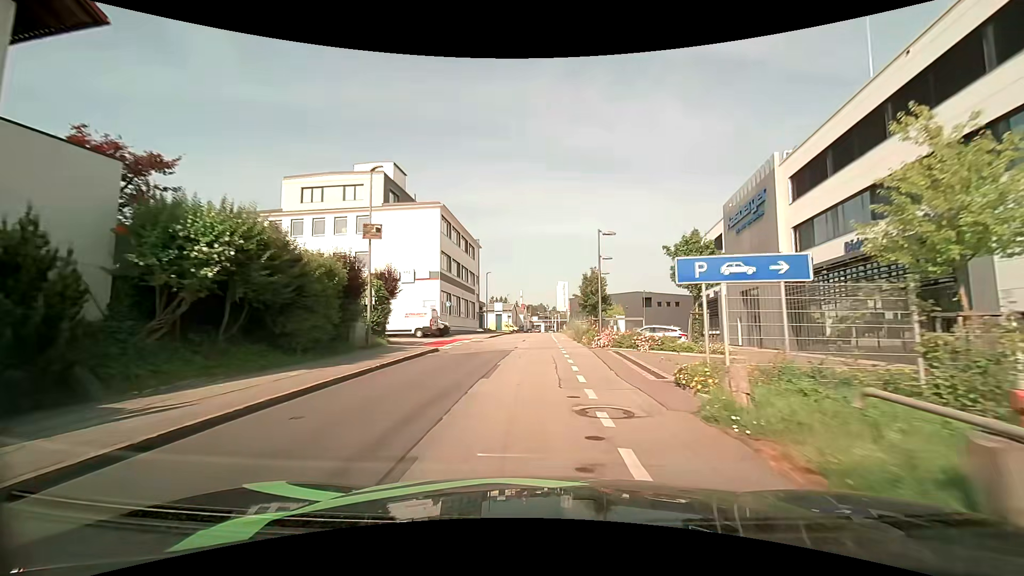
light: Day
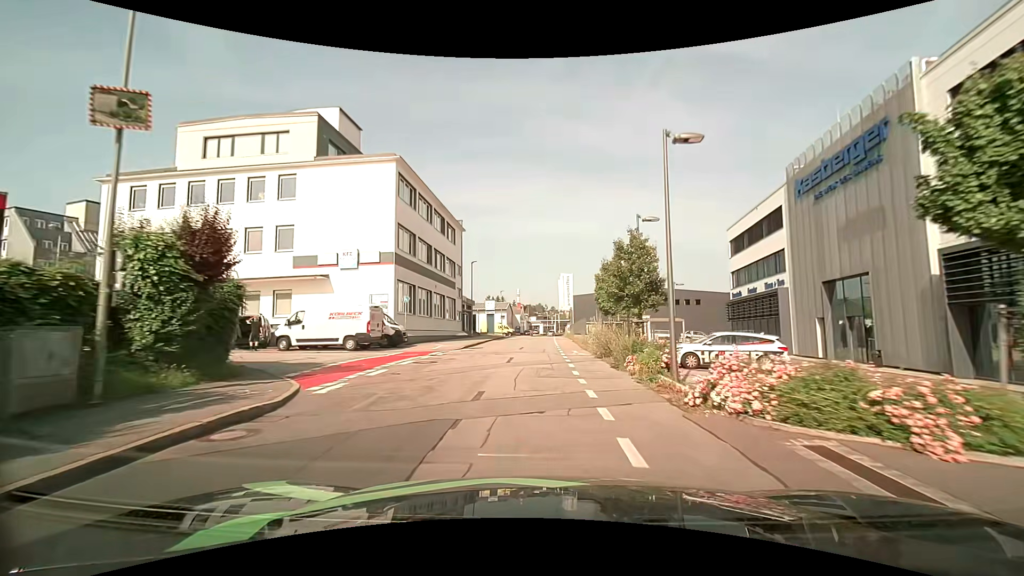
(0.0, +13.8) m; 0°
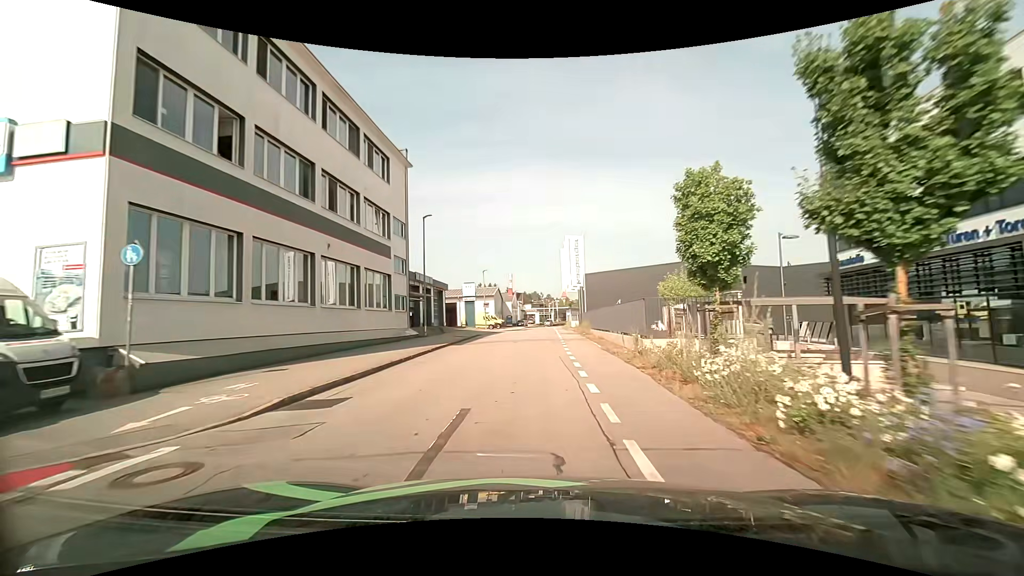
(0.0, +20.7) m; +1°
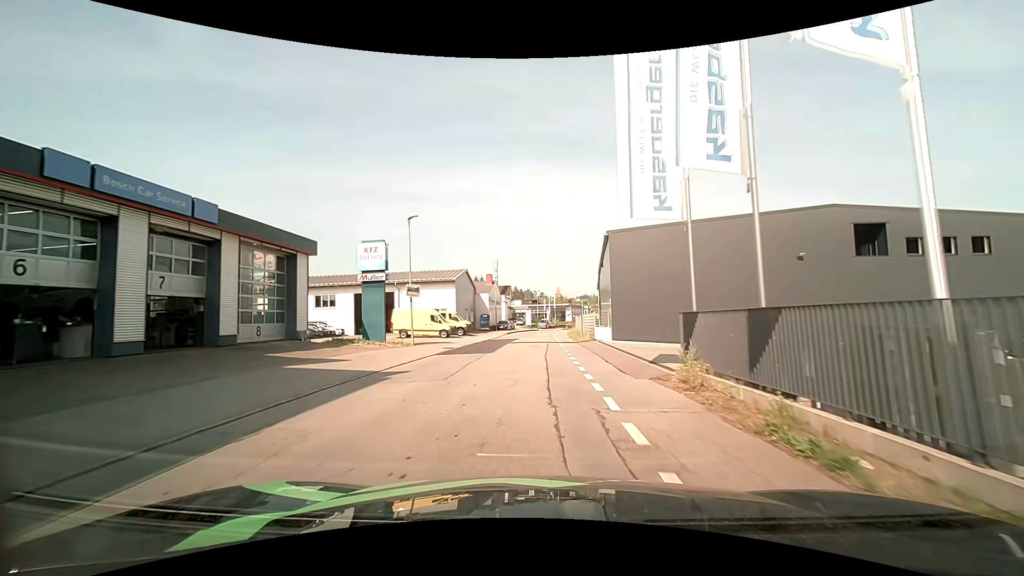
(0.0, +35.2) m; 0°
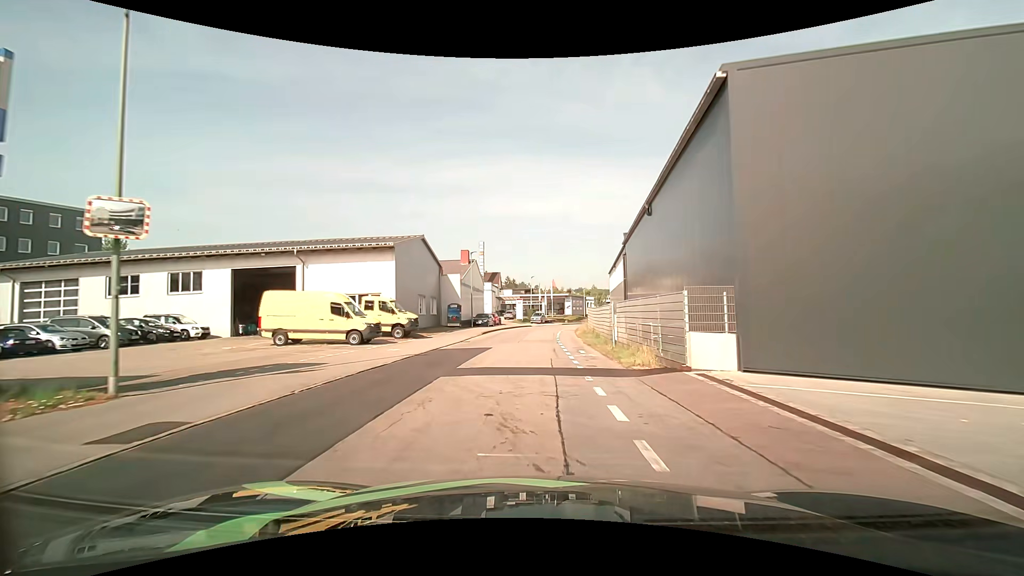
(+0.1, +20.9) m; +1°
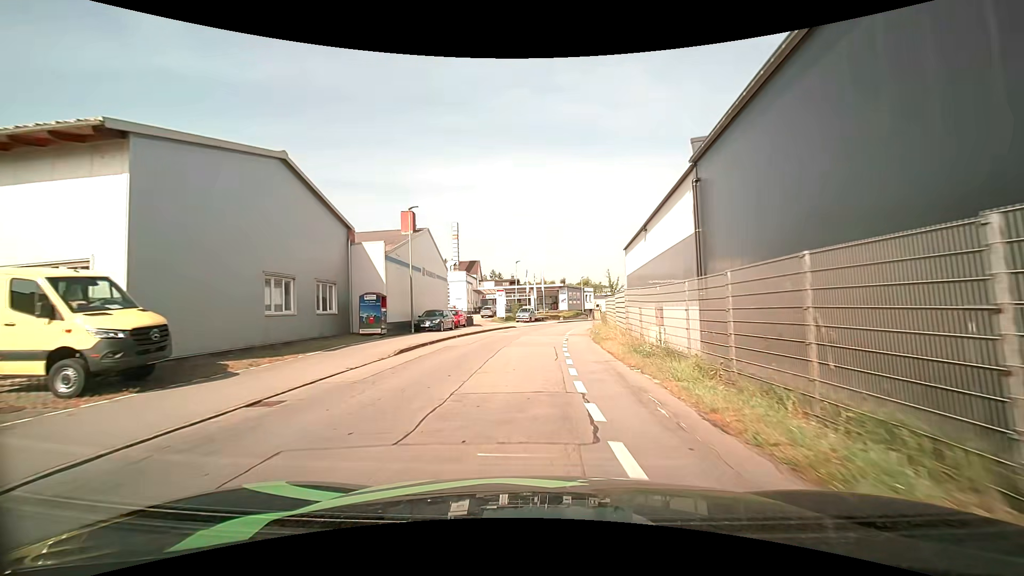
(+0.2, +20.6) m; +1°
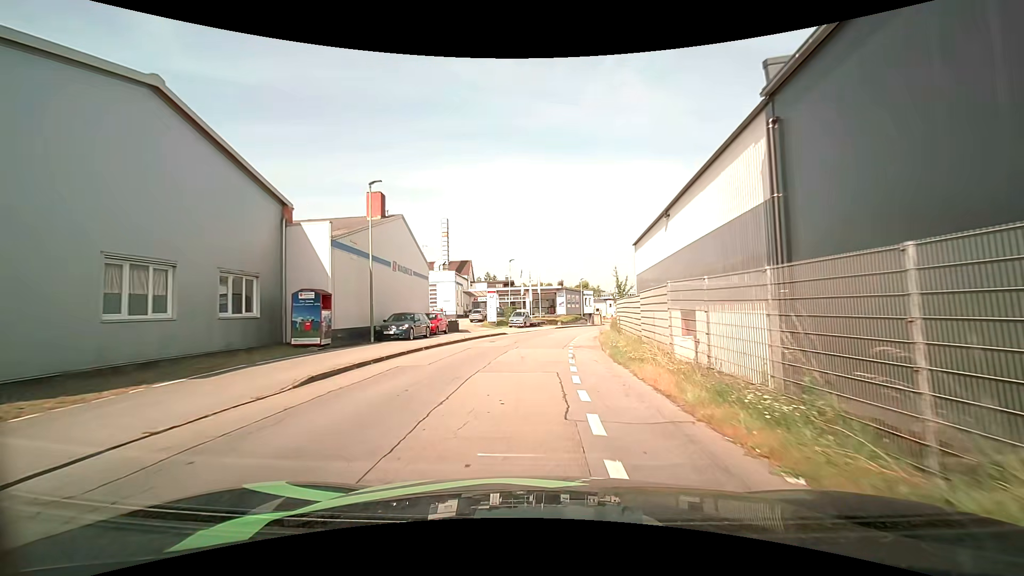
(+0.1, +6.7) m; +1°
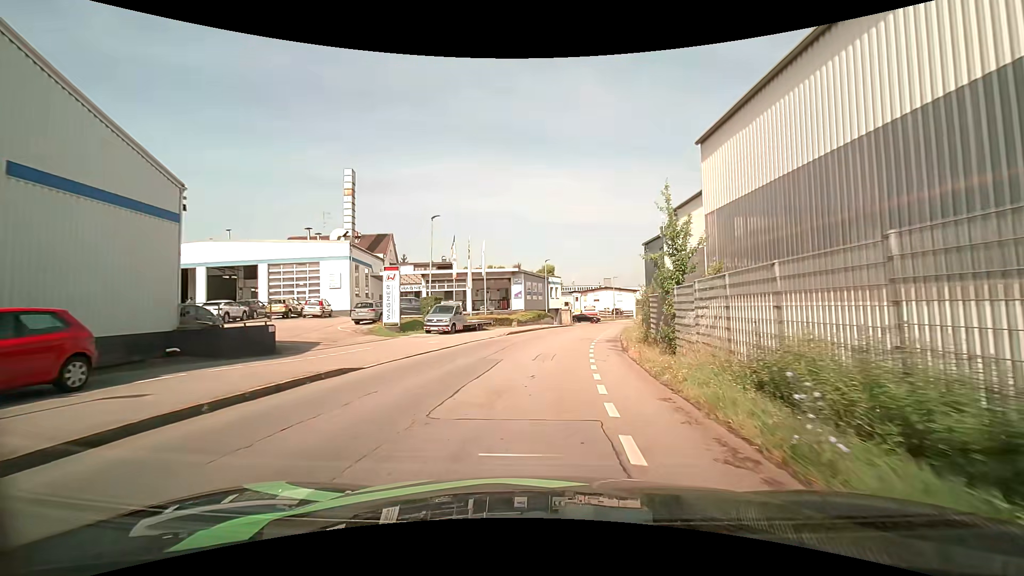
(+0.5, +25.2) m; +3°
(0, +10) (+1, +20) (+3, +30) (+5, +40) (+7, +49) (+10, +59) (+14, +68) (+17, +78) (+21, +87) (+25, +96) m
